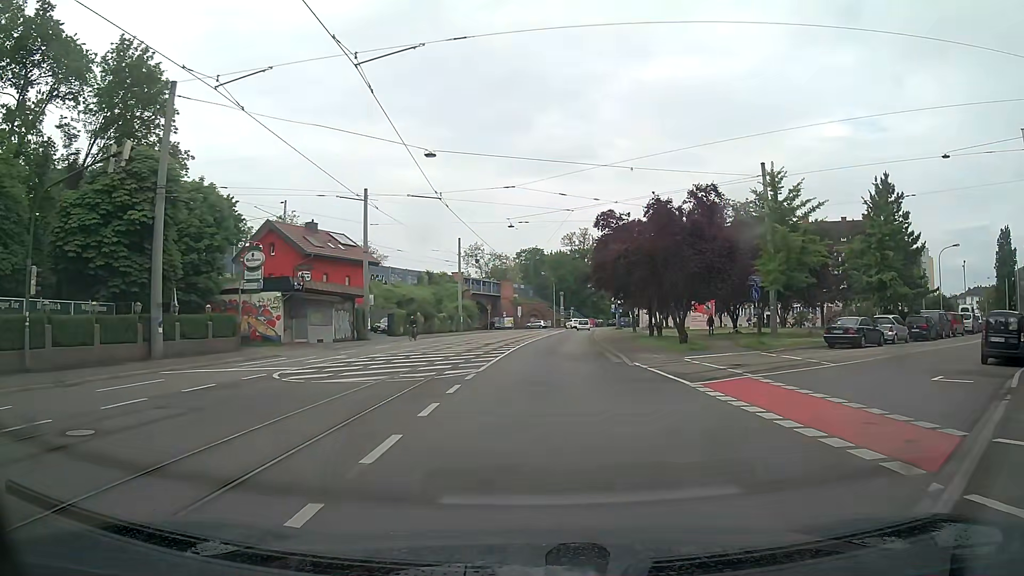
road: primary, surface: asphalt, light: Day
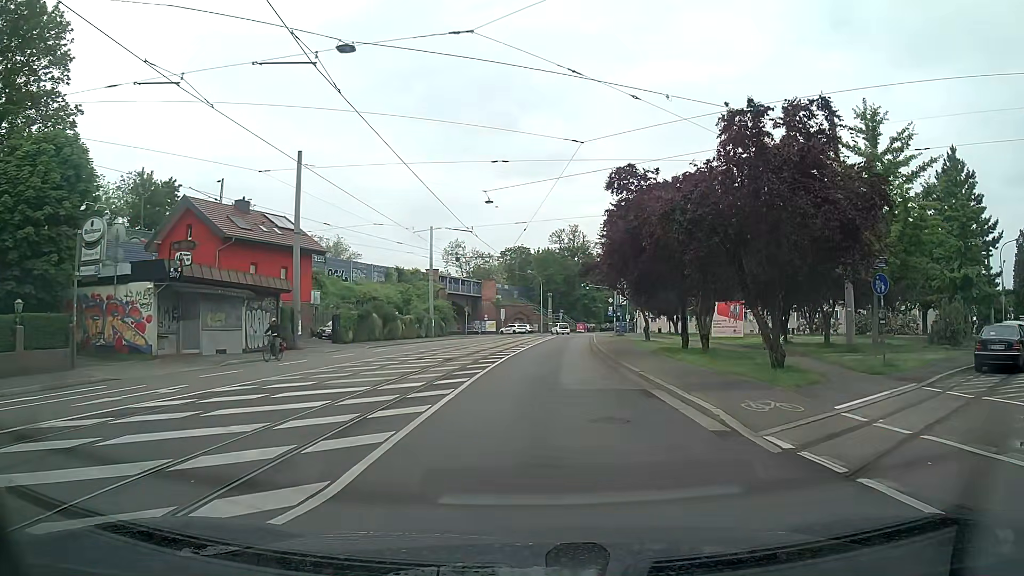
(0.0, +12.9) m; +1°
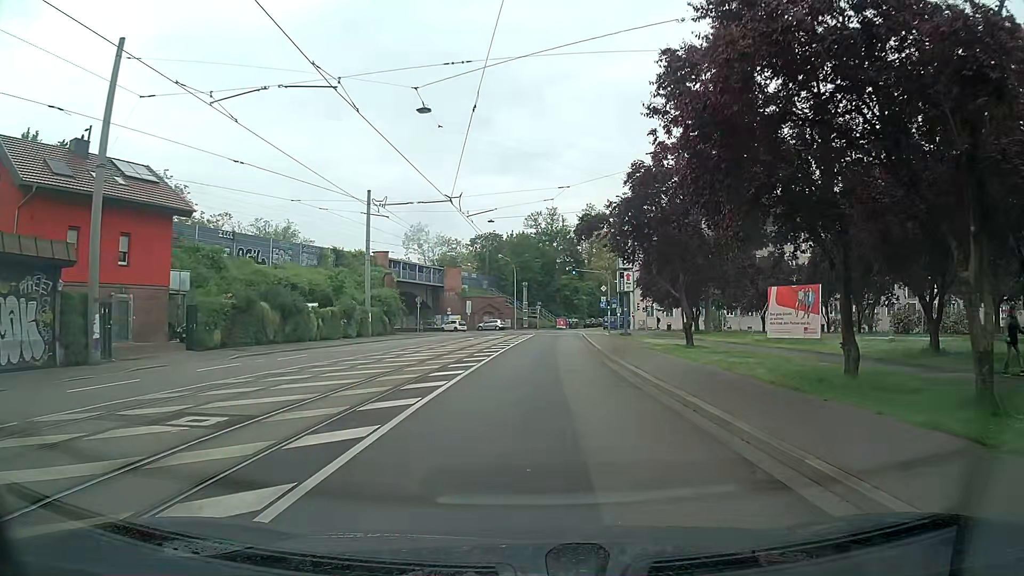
(+0.2, +17.9) m; +1°
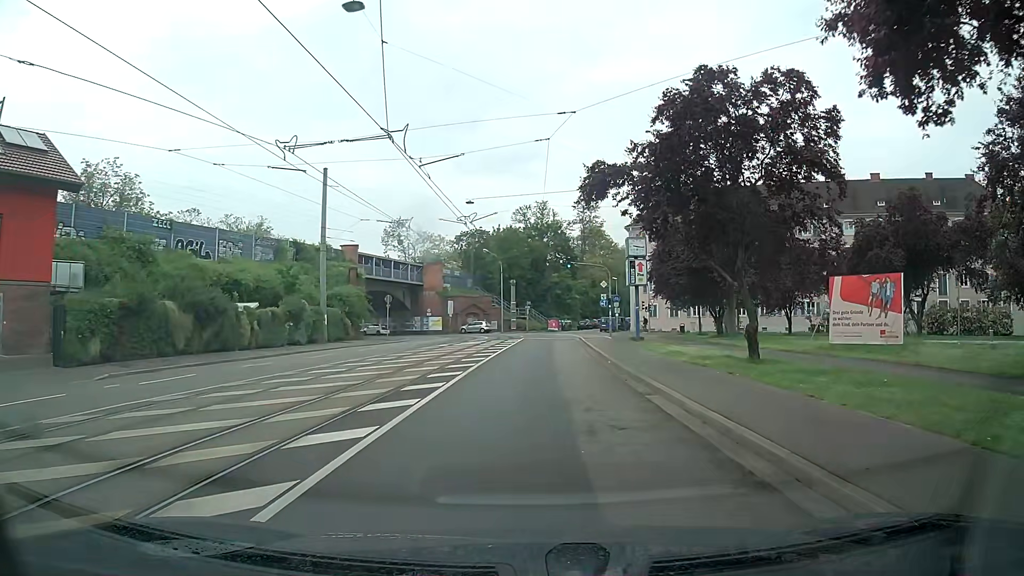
(+0.2, +9.1) m; +1°
(0, +10) (+1, +20) (+1, +30) (+2, +40) (+2, +50) (+2, +60) (-1, +69) (-7, +77) (-15, +83) (-23, +89) m
